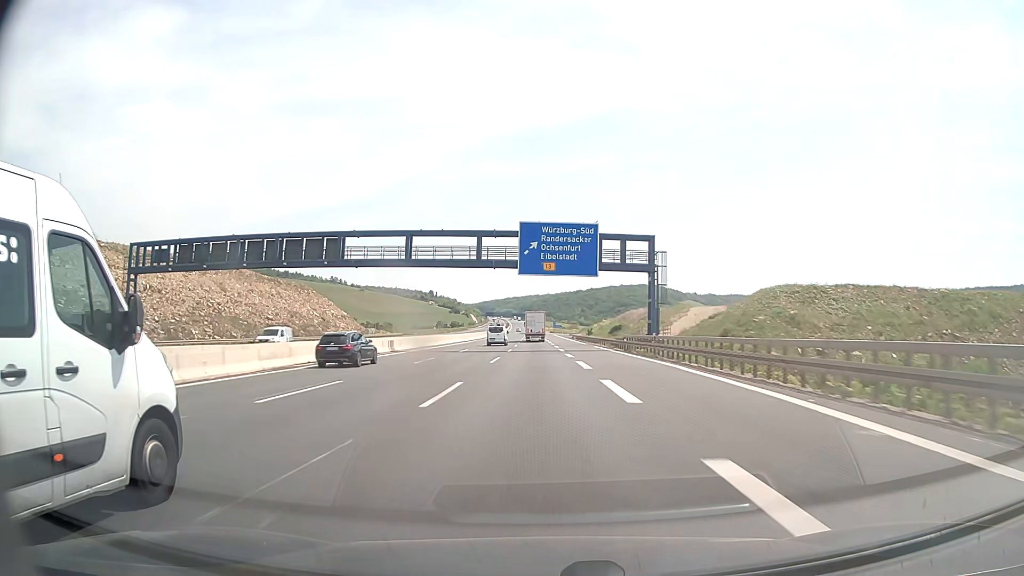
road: motorway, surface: asphalt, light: Day
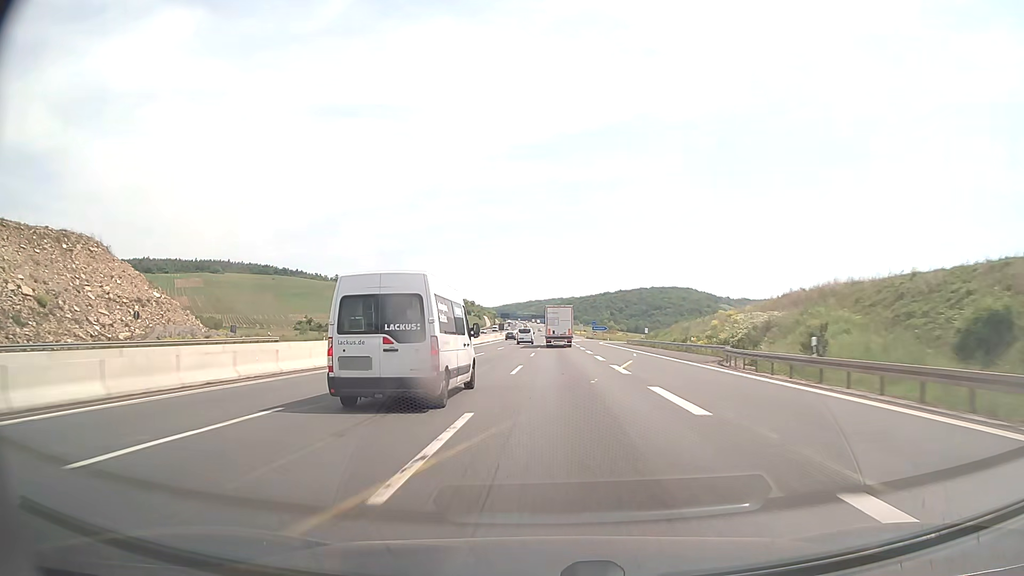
(-1.9, +96.4) m; -2°
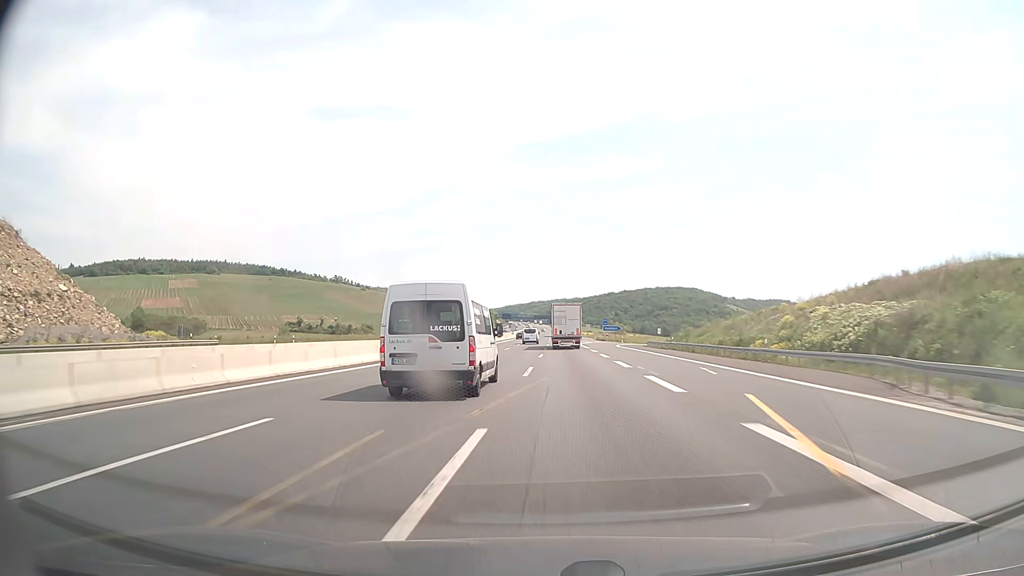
(0.0, +19.4) m; 0°
(0, +10) (0, +20) (0, +30) (0, +40) (0, +50) (0, +60) (0, +70) (0, +80) (0, +90) (0, +100) m
